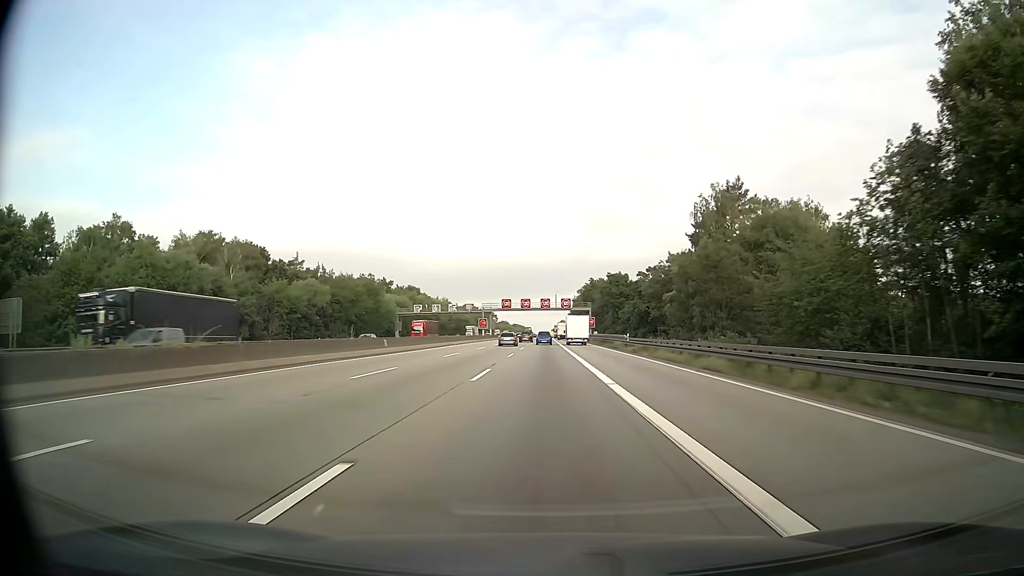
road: motorway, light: Day
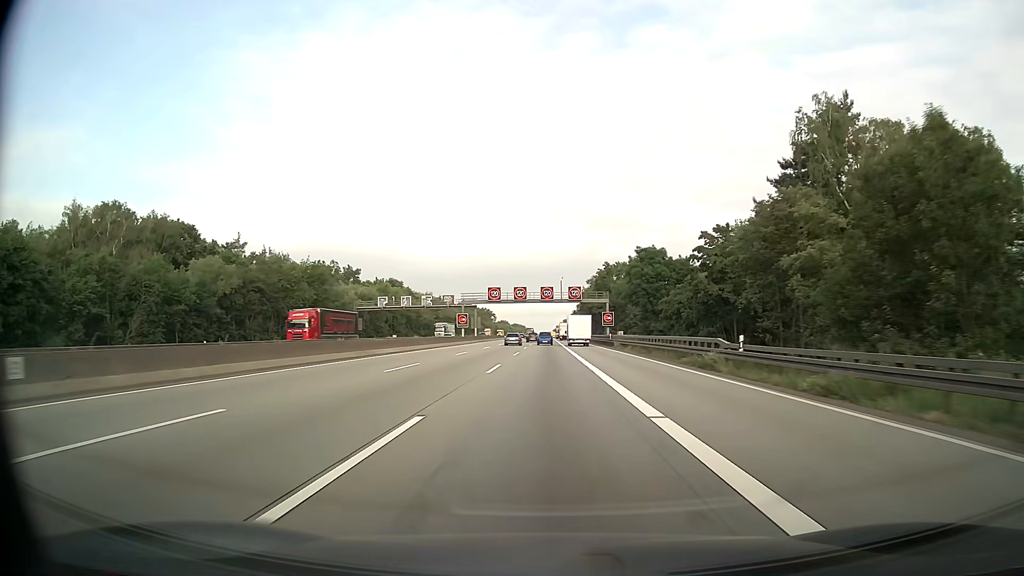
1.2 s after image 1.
(0.0, +32.3) m; 0°
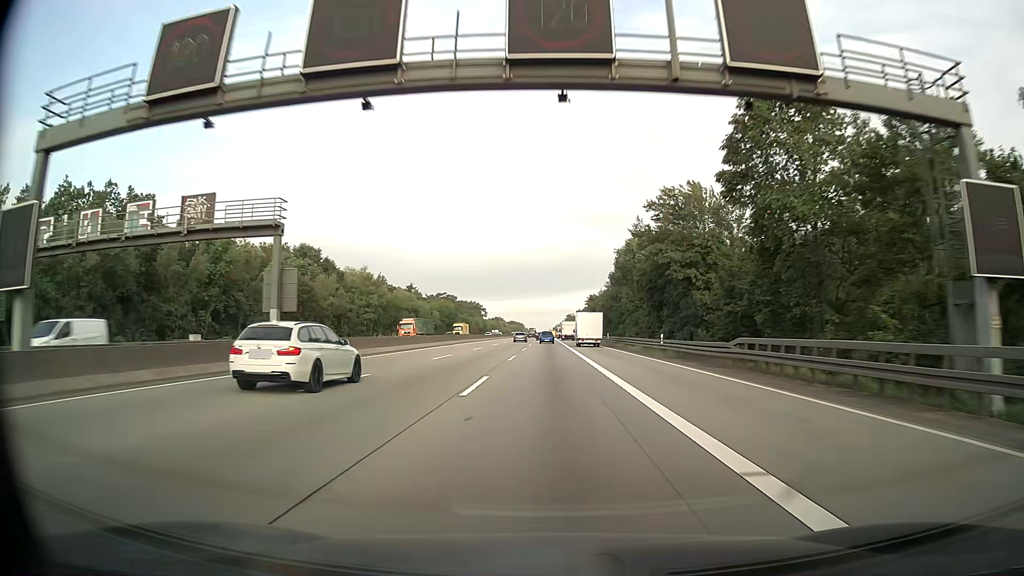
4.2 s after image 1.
(+0.1, +80.9) m; 0°
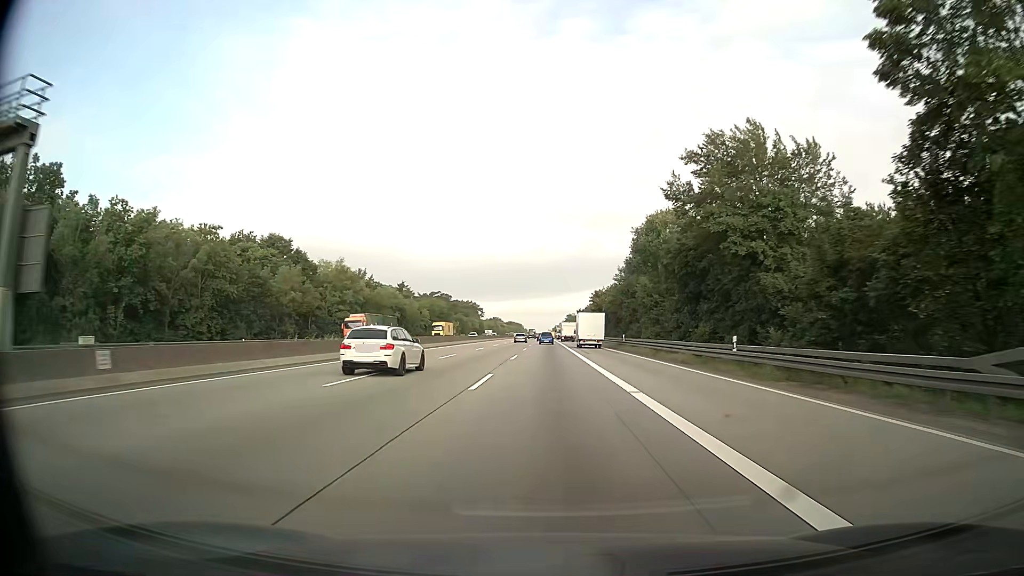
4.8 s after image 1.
(0.0, +16.2) m; 0°
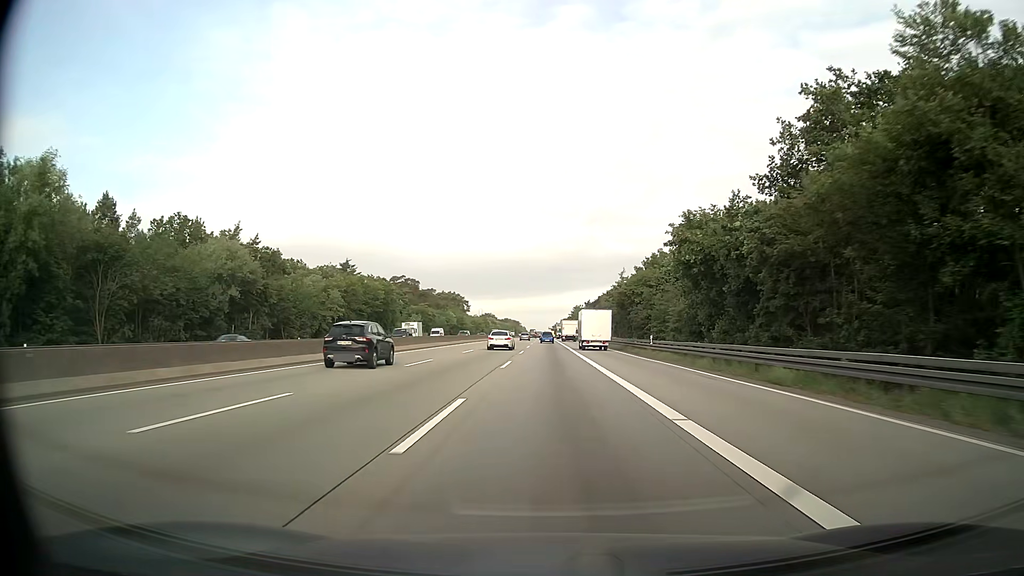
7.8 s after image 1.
(-0.2, +80.7) m; 0°
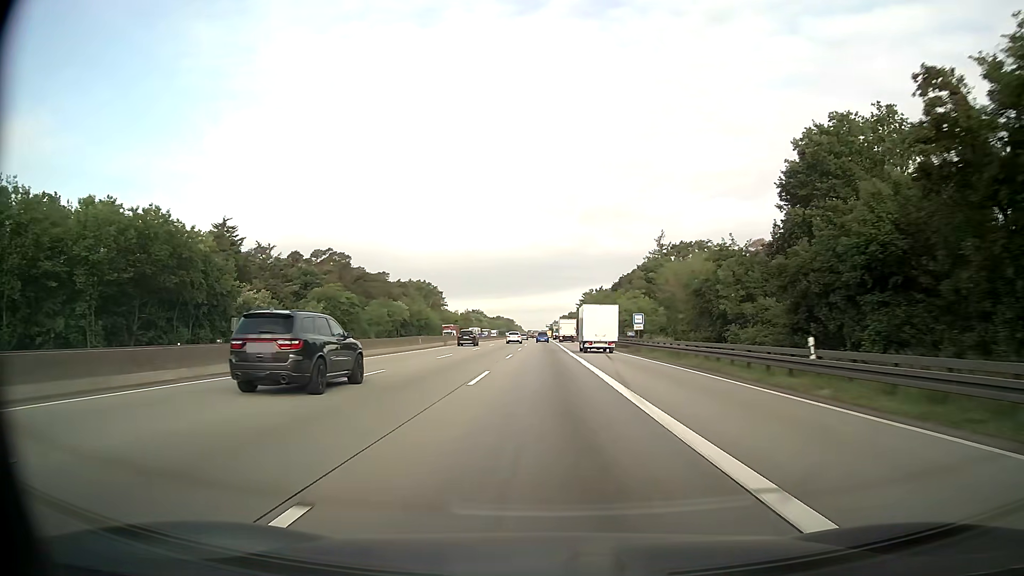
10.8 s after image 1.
(-0.1, +80.7) m; 0°
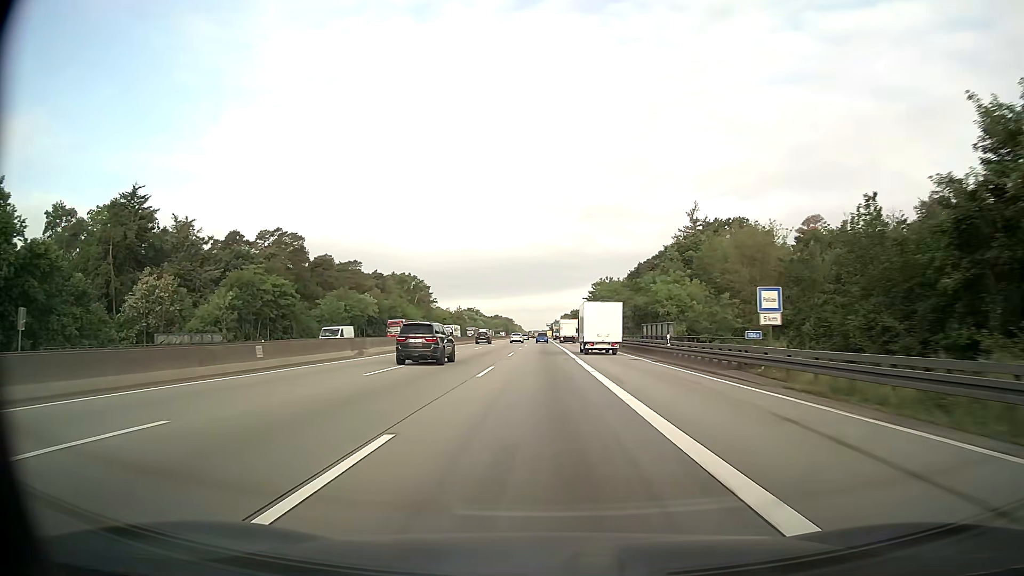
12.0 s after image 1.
(0.0, +32.3) m; 0°
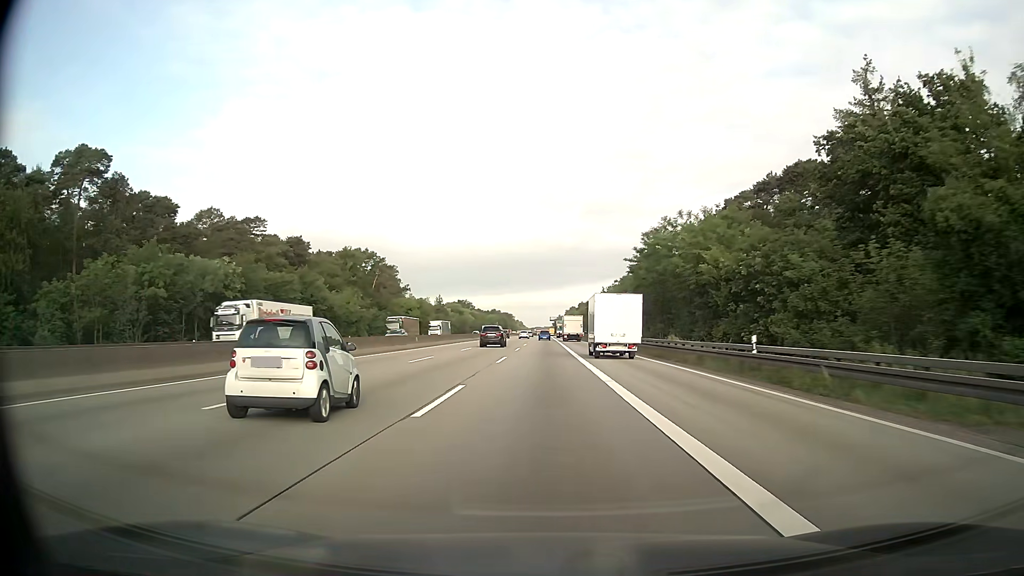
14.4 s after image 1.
(-0.2, +64.7) m; 0°
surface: asphalt
(0, +10) (0, +20) (0, +30) (0, +40) (0, +50) (0, +60) (0, +70) (0, +80) (0, +90) (0, +100) m
